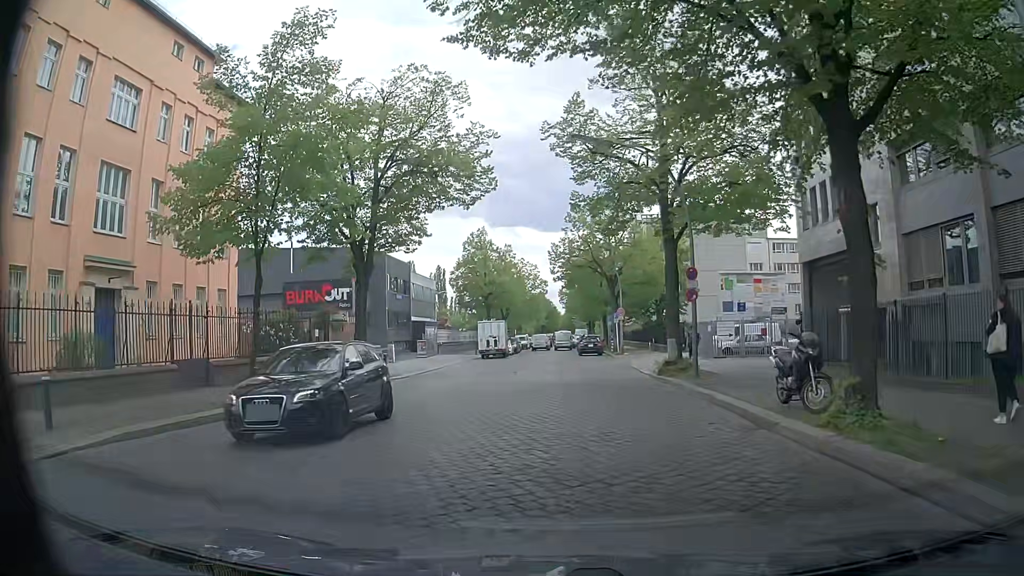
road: unclassified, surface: sett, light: Day
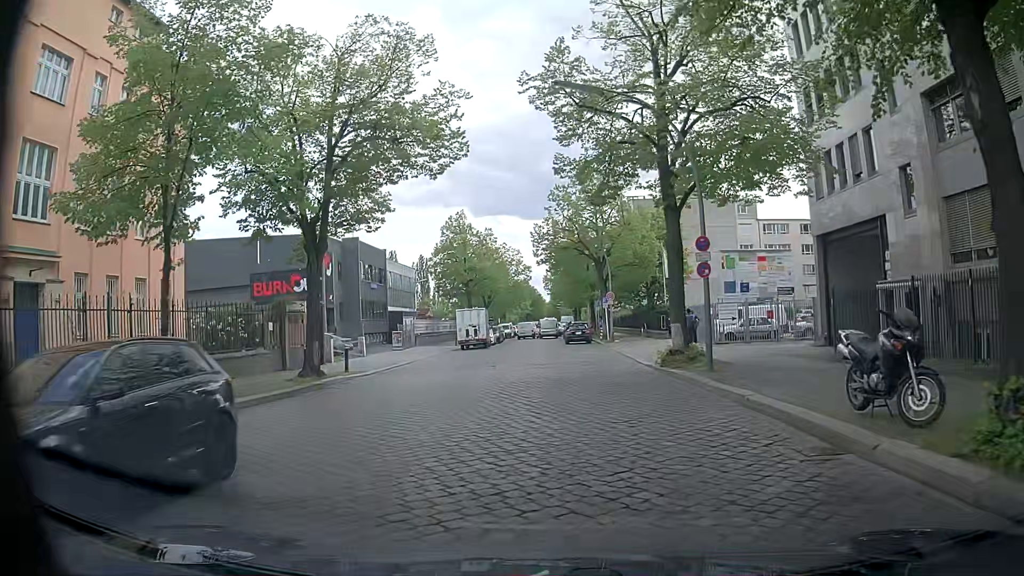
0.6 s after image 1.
(+0.1, +3.8) m; +2°
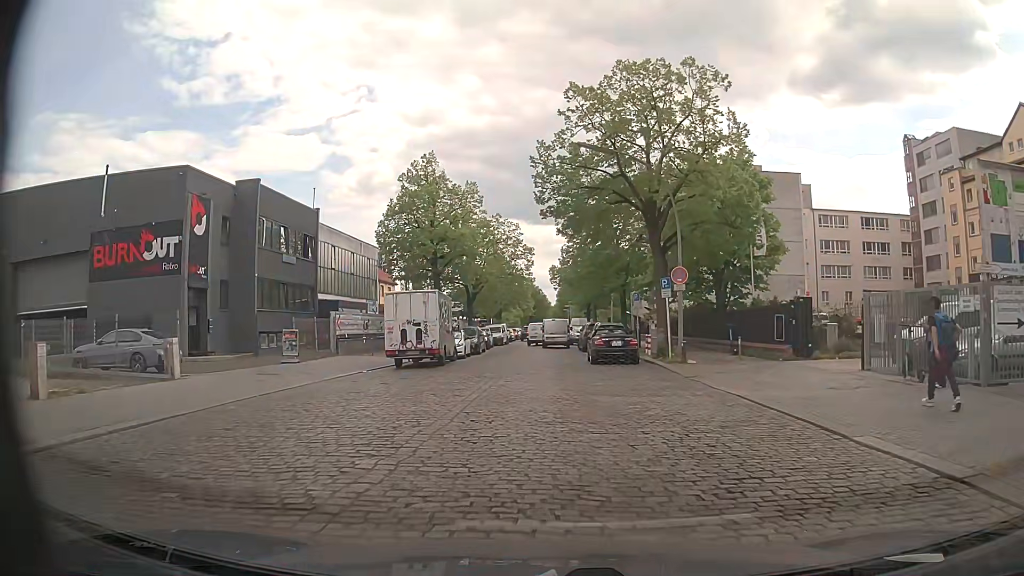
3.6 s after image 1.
(-0.6, +22.4) m; 0°
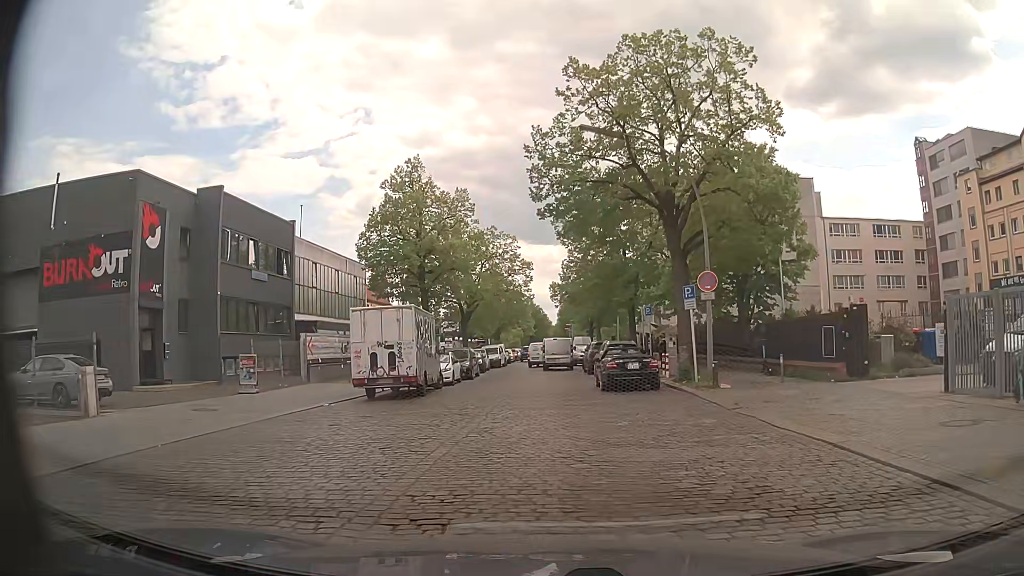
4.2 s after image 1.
(0.0, +4.3) m; -2°
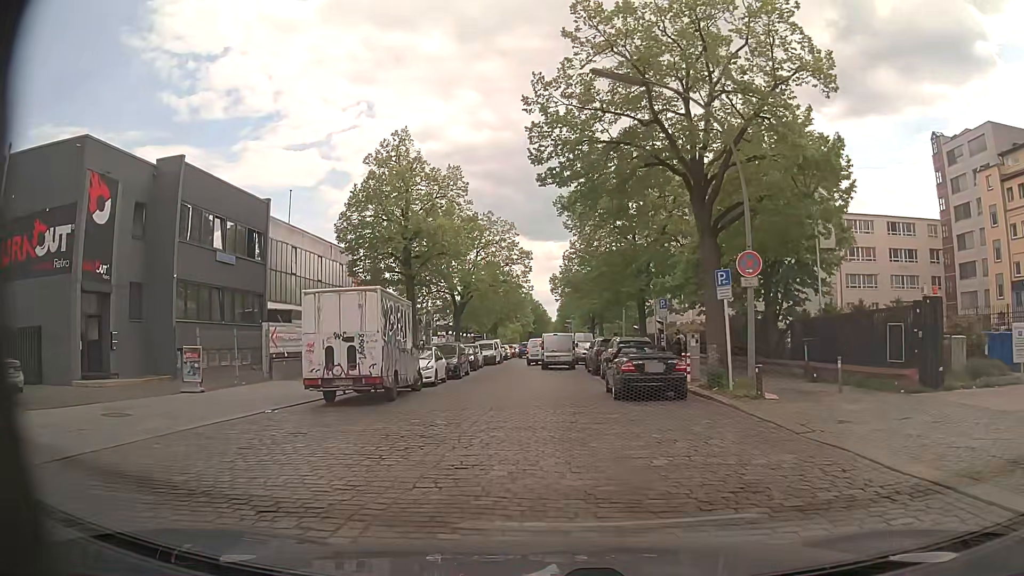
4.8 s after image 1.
(0.0, +4.1) m; -1°
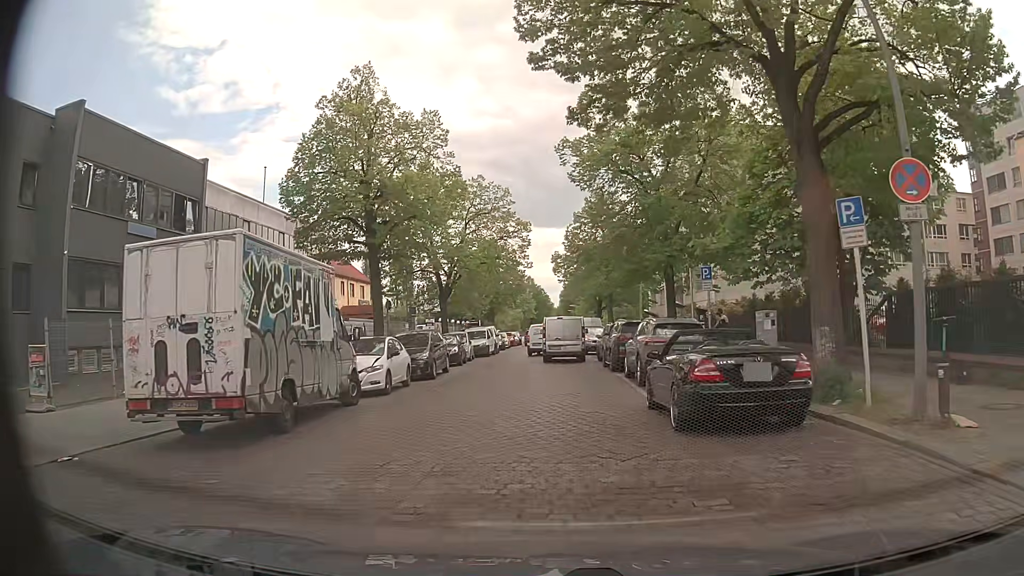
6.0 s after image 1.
(+0.2, +7.4) m; +1°
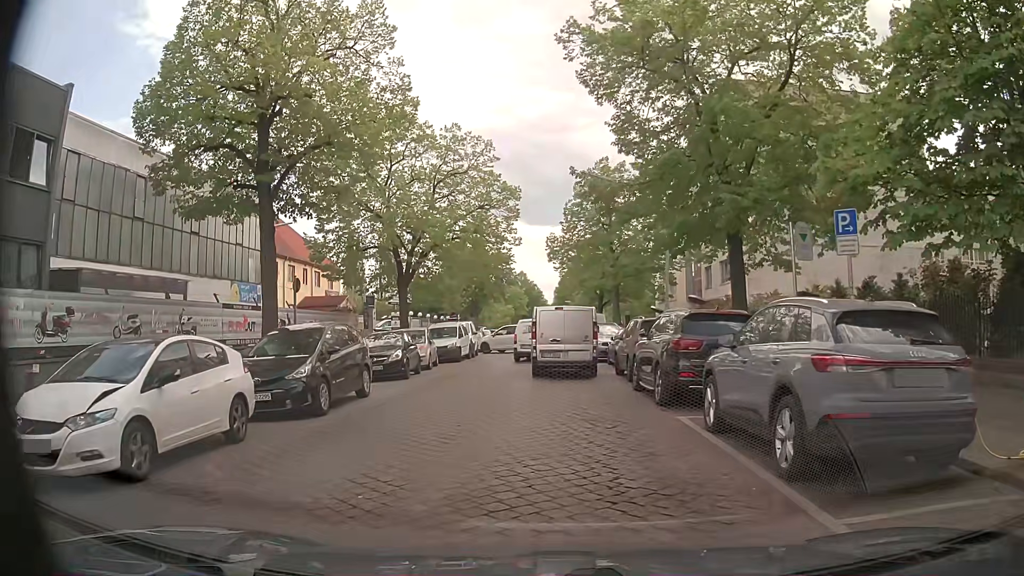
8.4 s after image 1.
(+0.1, +10.0) m; +2°
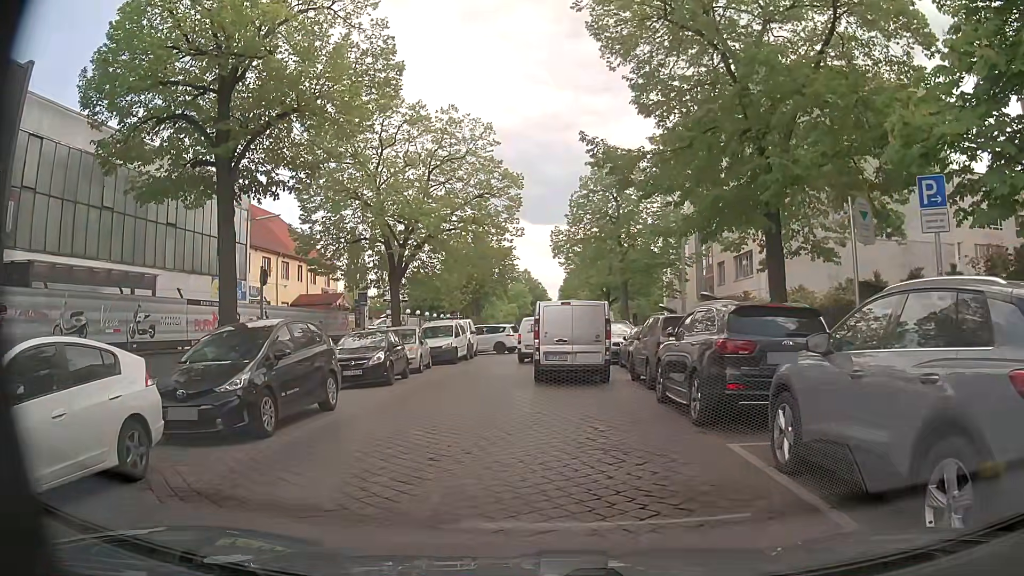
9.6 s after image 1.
(0.0, +2.5) m; -1°
